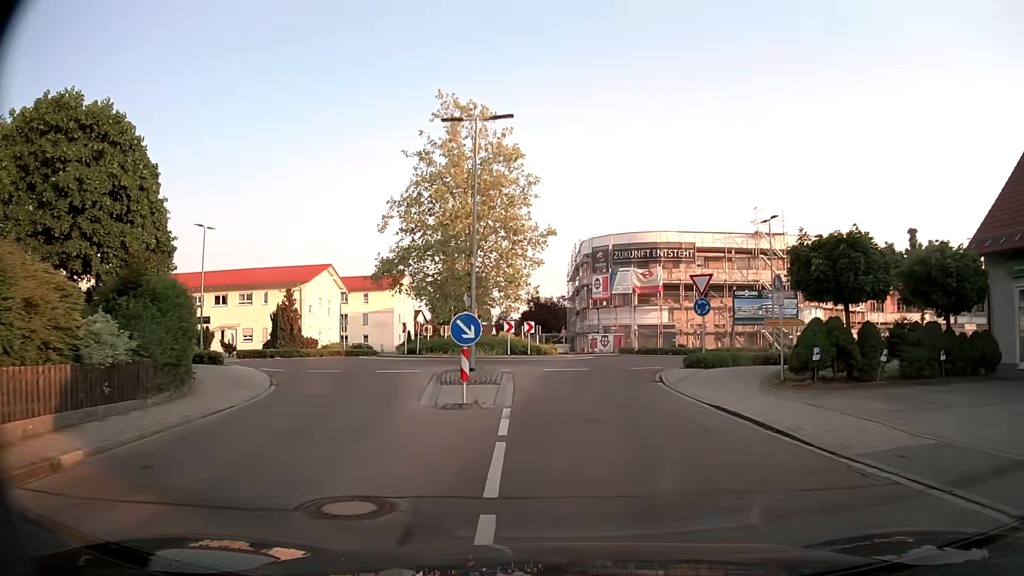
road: tertiary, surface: asphalt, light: Day
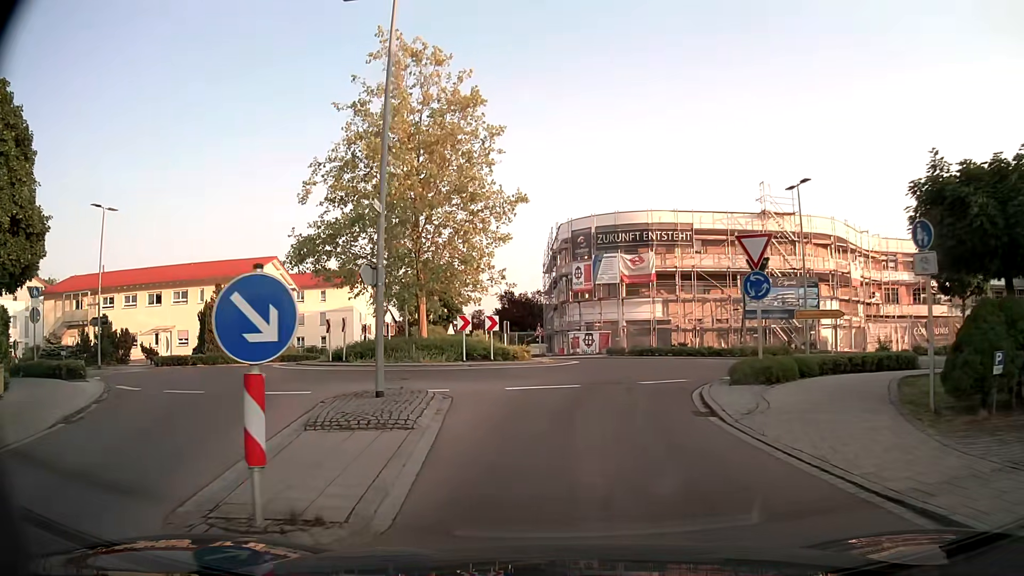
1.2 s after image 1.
(+0.2, +8.0) m; +1°
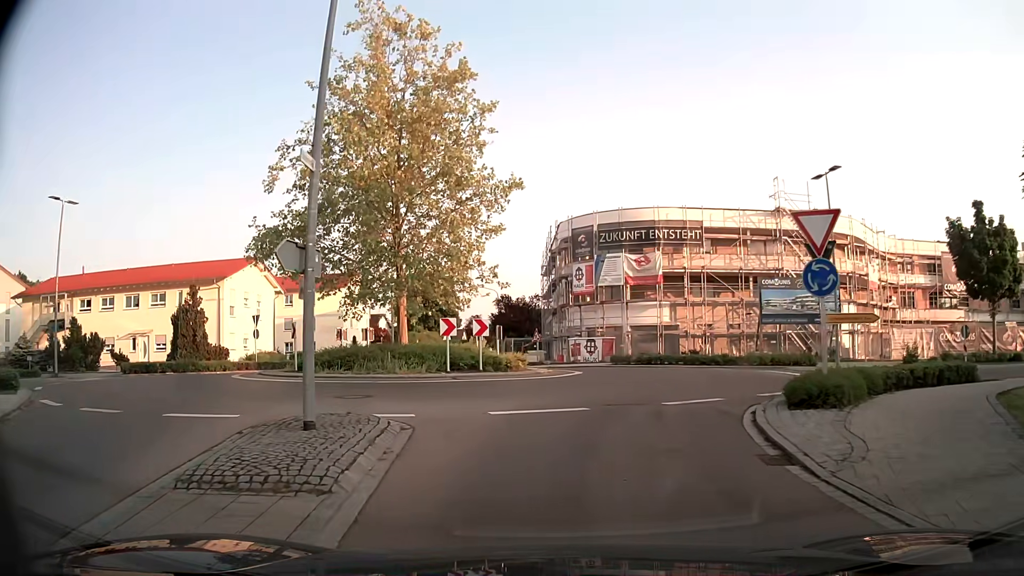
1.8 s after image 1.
(0.0, +3.3) m; 0°
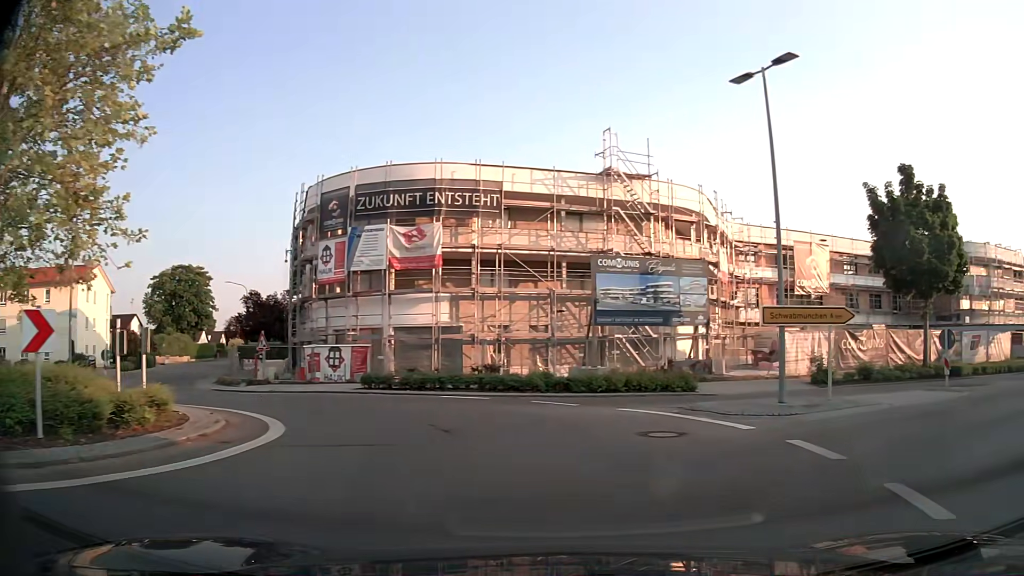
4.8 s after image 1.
(+1.1, +12.6) m; +19°
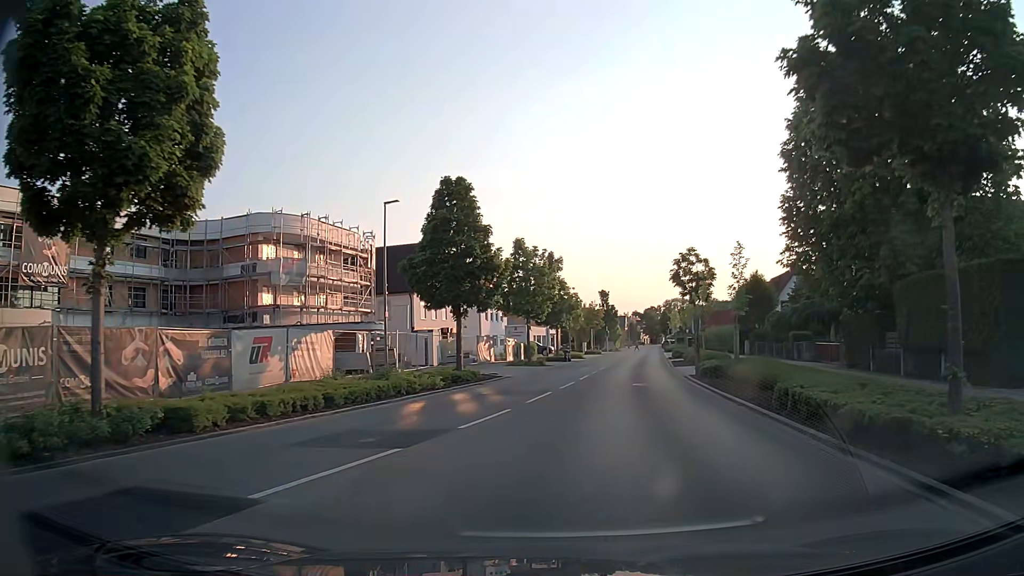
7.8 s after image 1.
(+10.7, +14.7) m; +59°
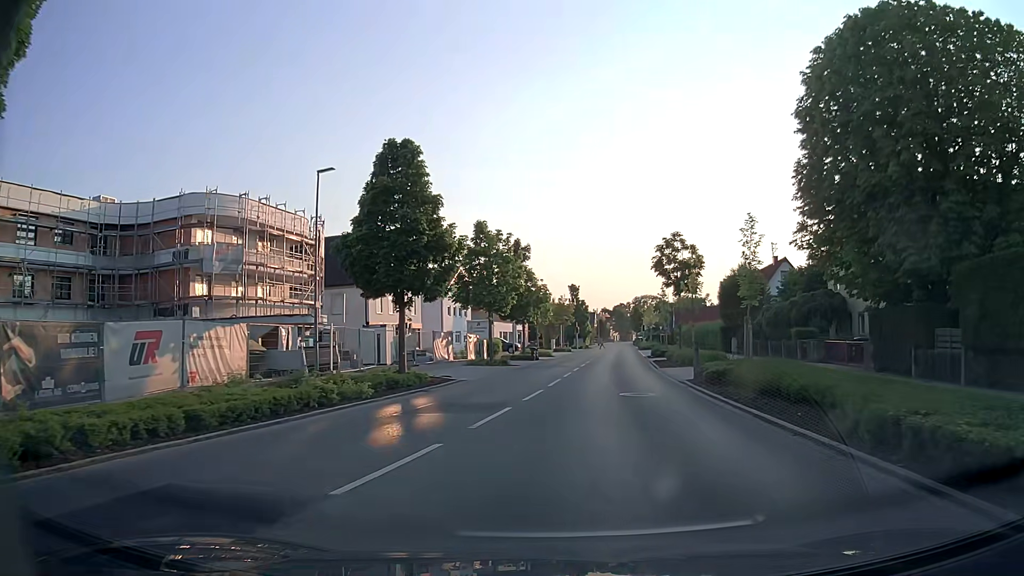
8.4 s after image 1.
(+0.1, +5.3) m; +2°
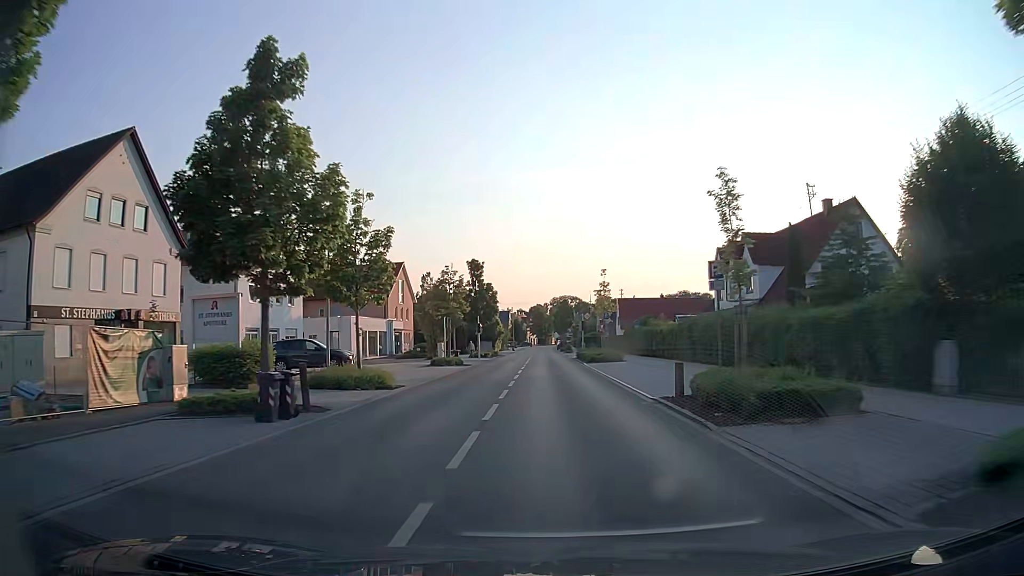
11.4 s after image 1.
(+2.8, +35.2) m; +7°
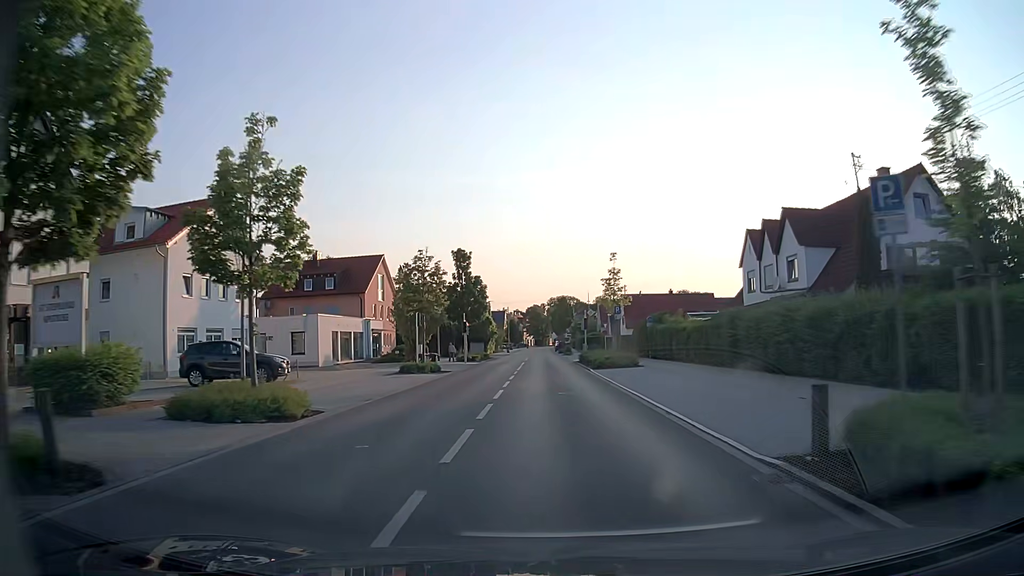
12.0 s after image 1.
(0.0, +8.7) m; 0°
(0, +10) (0, +20) (0, +30) (0, +40) (0, +50) (0, +60) (0, +70) (0, +80) (0, +90) (0, +100) m
